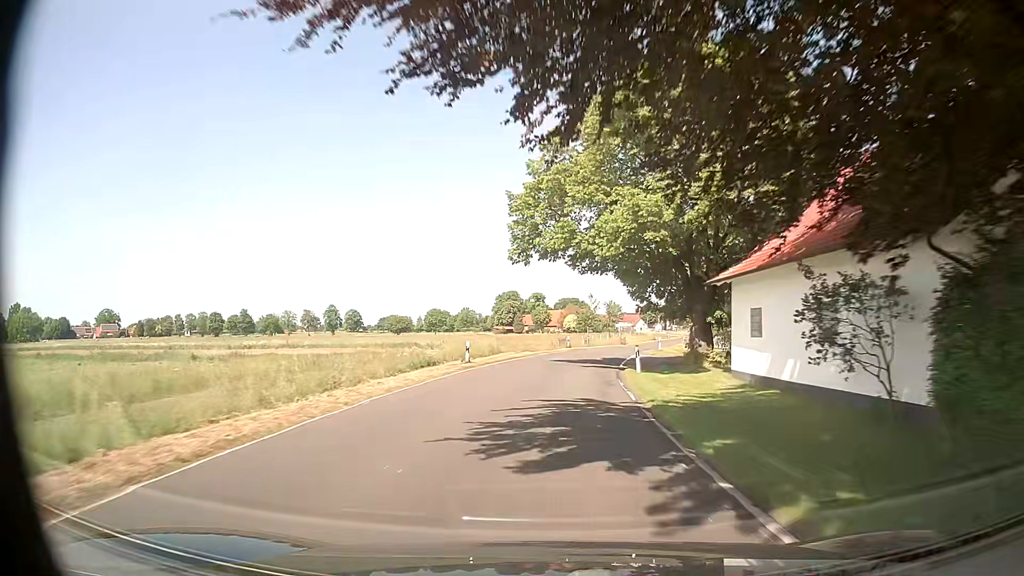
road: secondary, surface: asphalt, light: Day
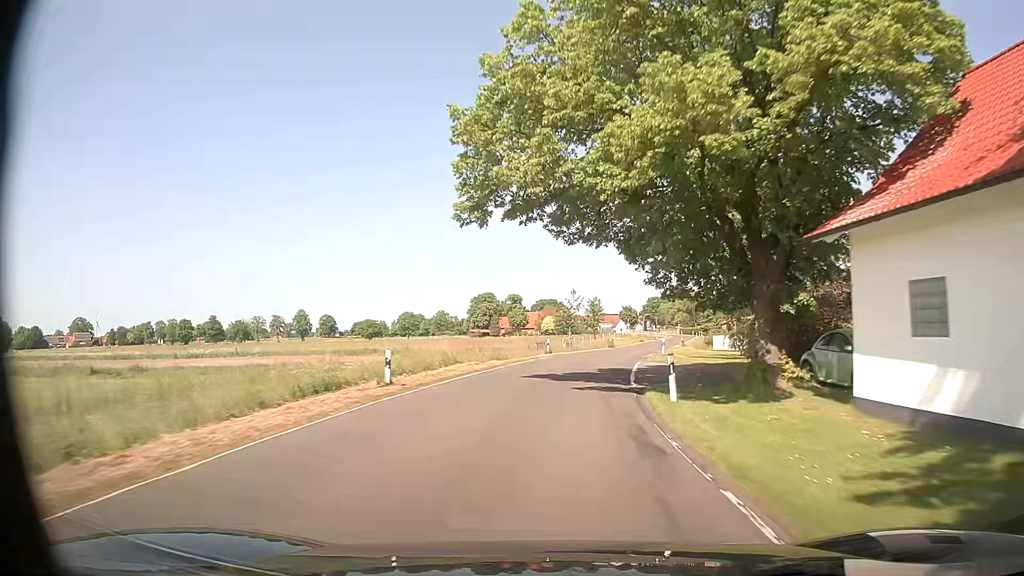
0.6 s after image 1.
(+0.1, +10.8) m; +2°
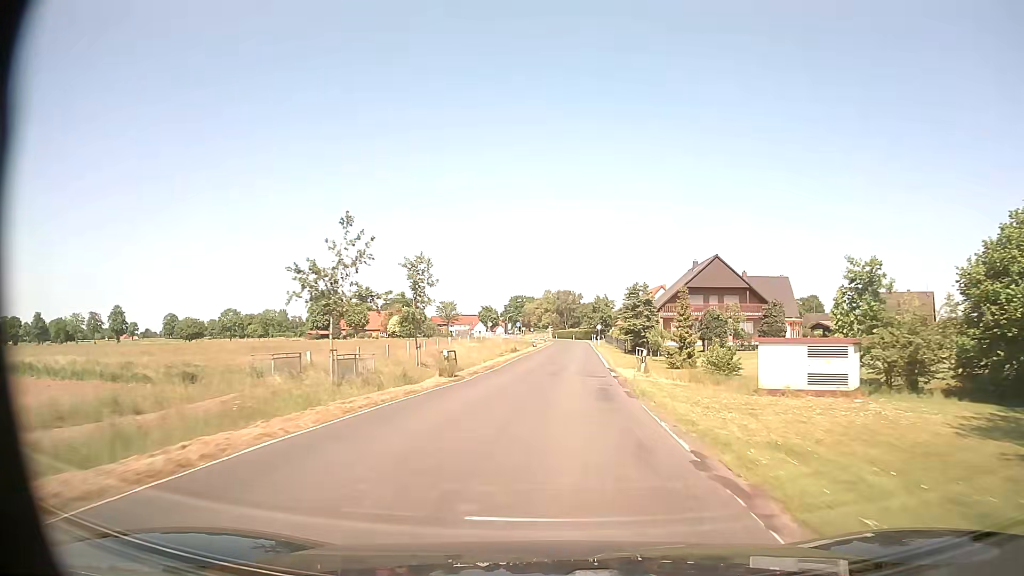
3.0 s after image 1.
(+4.6, +42.8) m; +12°
(0, +10) (0, +20) (+1, +30) (+1, +40) (+2, +50) (+2, +60) (+3, +70) (+3, +80) (+3, +90) (+4, +100) m
